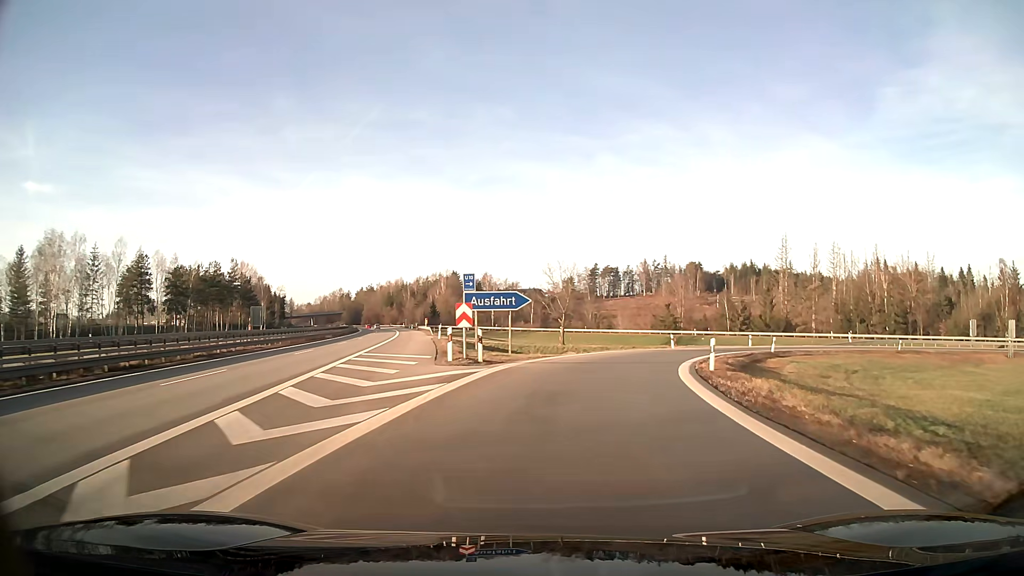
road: motorway_link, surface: asphalt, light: Day
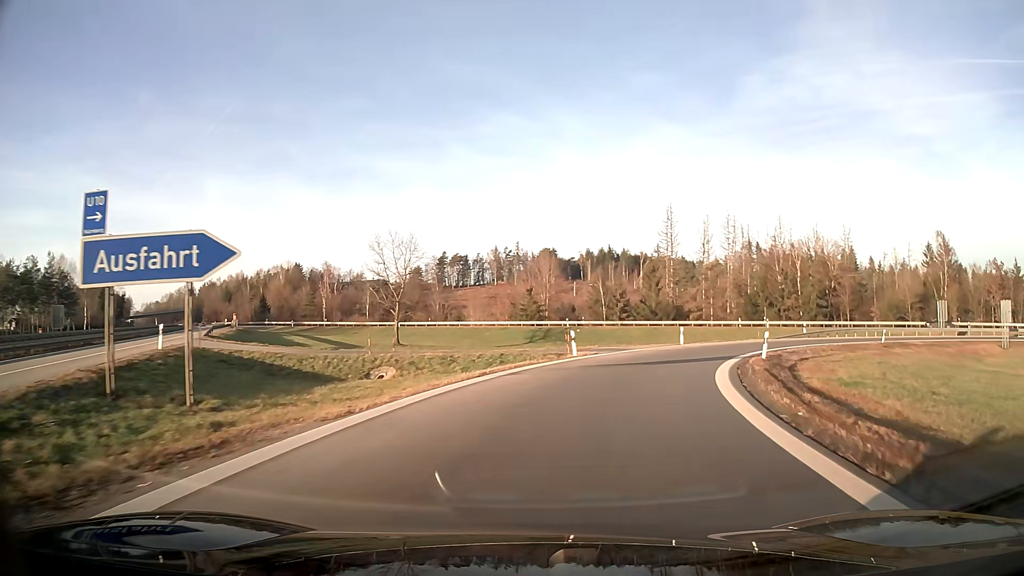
(+2.4, +22.2) m; +13°
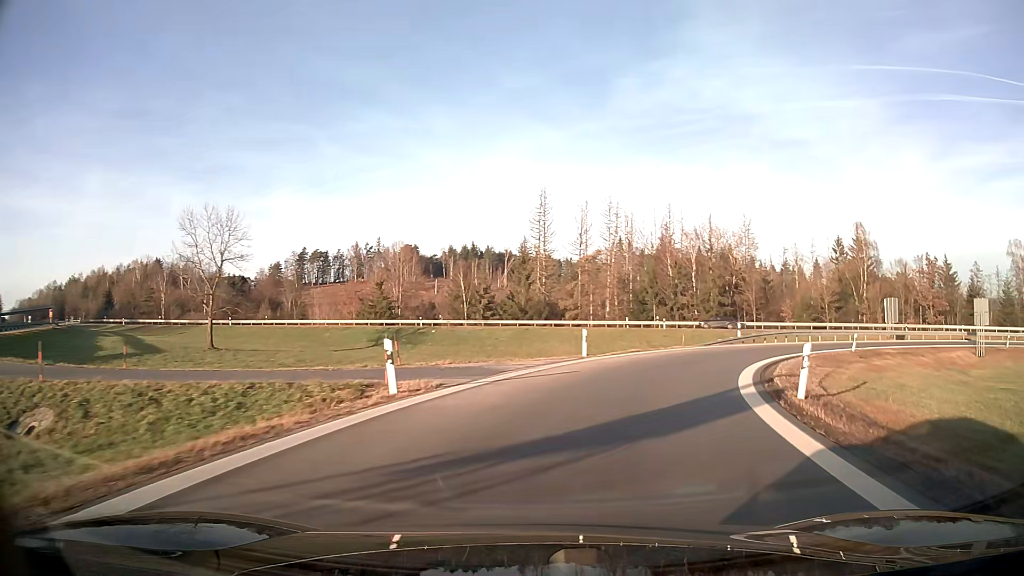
(+1.5, +14.2) m; +12°
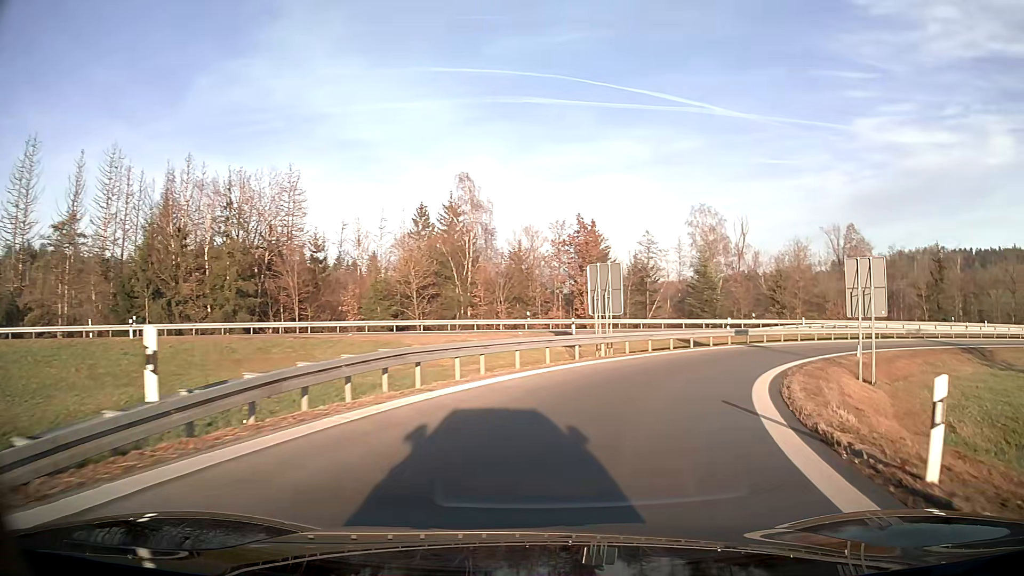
(+10.5, +30.9) m; +39°
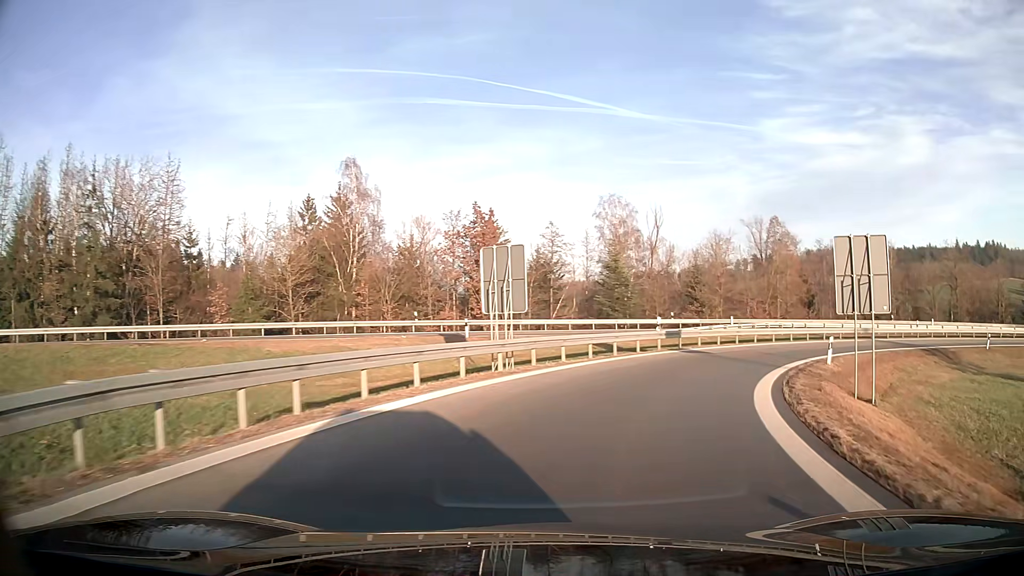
(+0.5, +6.6) m; +9°
